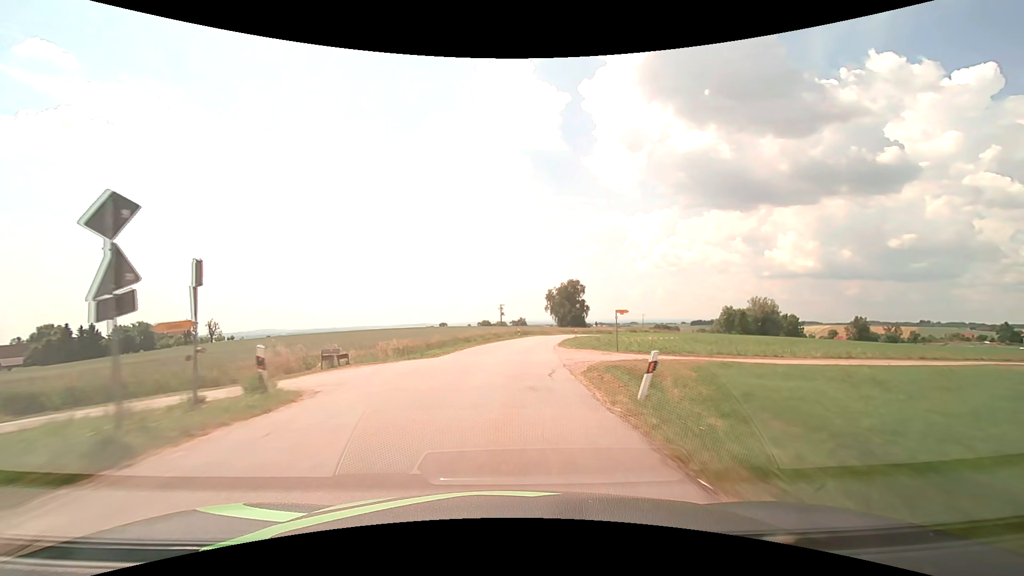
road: tertiary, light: Day
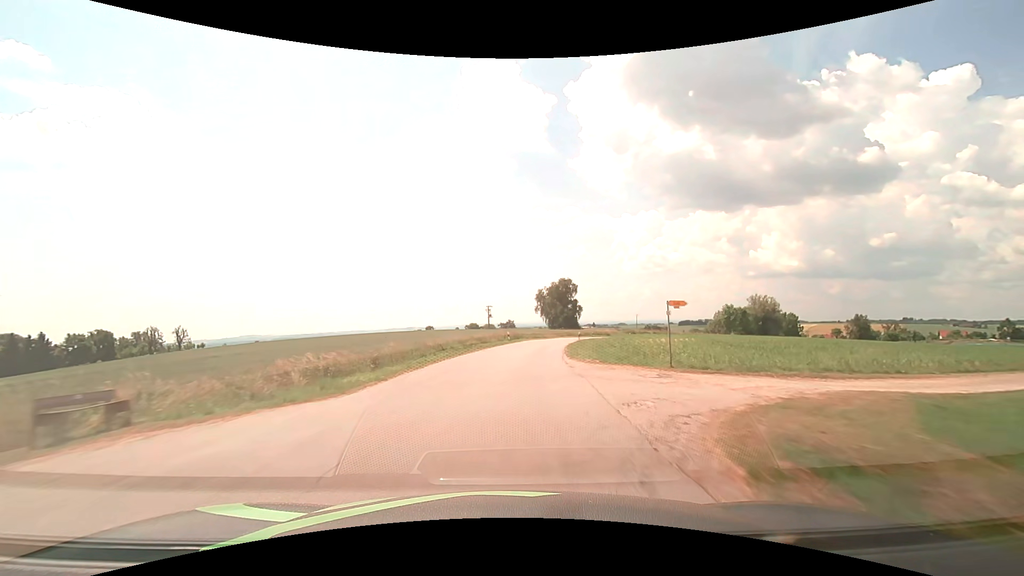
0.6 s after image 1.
(+0.1, +11.4) m; +1°
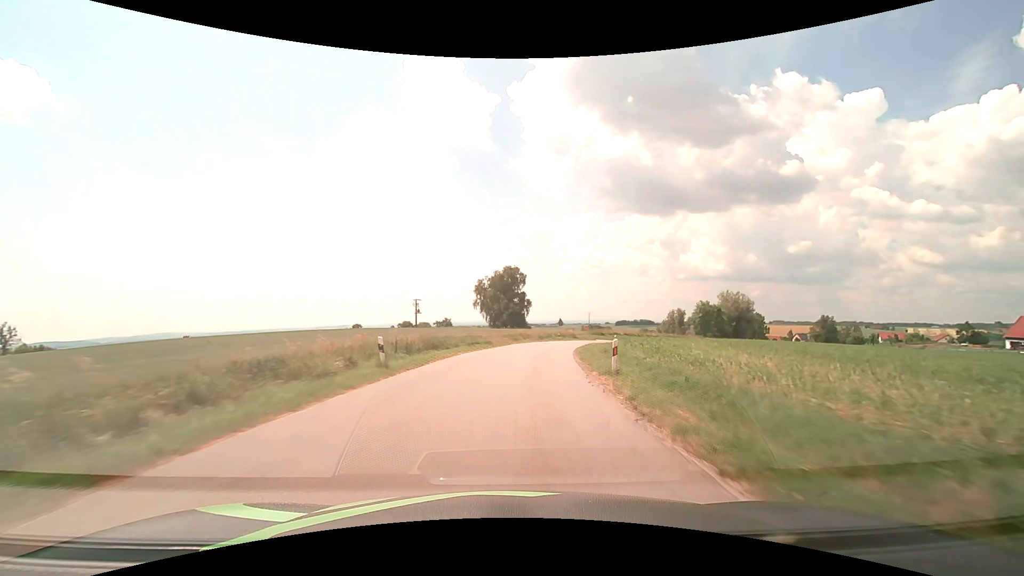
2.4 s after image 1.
(+2.0, +34.0) m; +7°
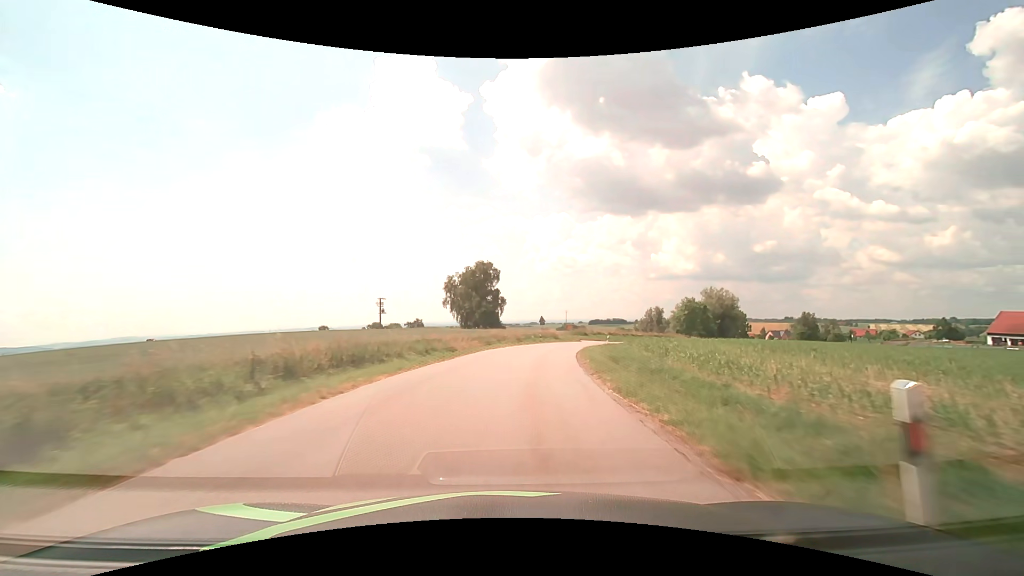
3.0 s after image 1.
(+0.3, +11.3) m; +3°
